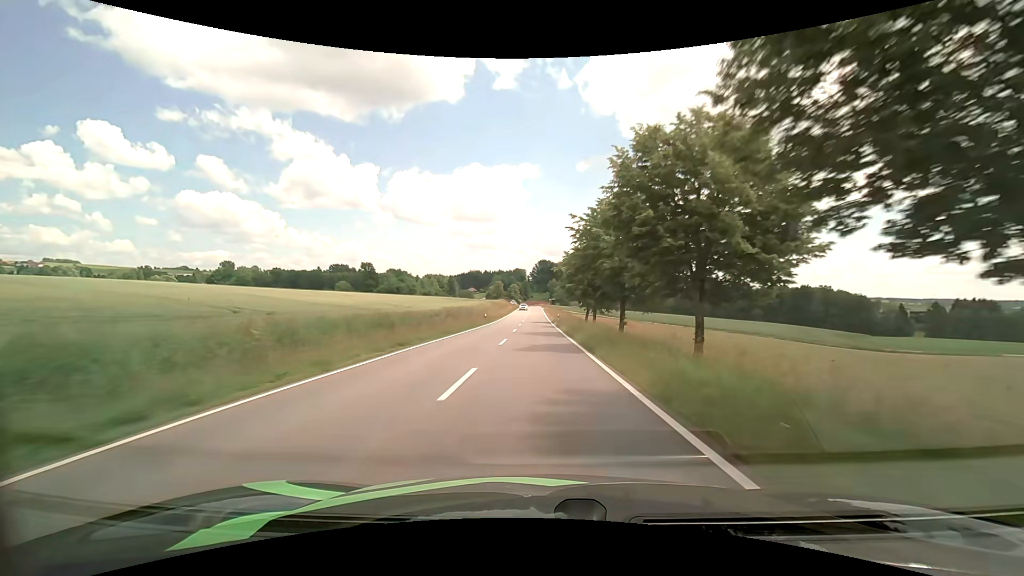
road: tertiary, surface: asphalt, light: Day
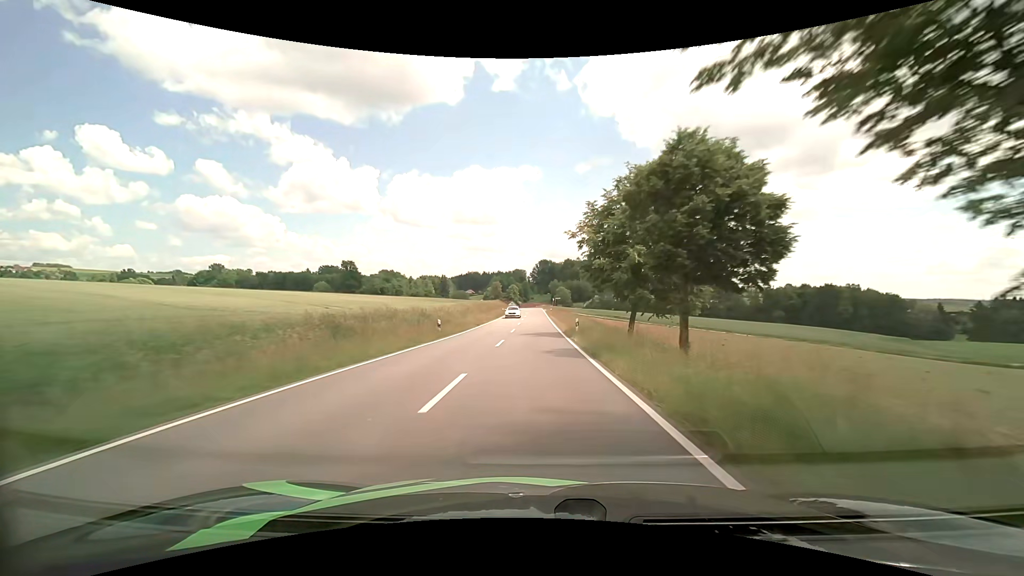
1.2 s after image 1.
(+0.1, +25.2) m; 0°
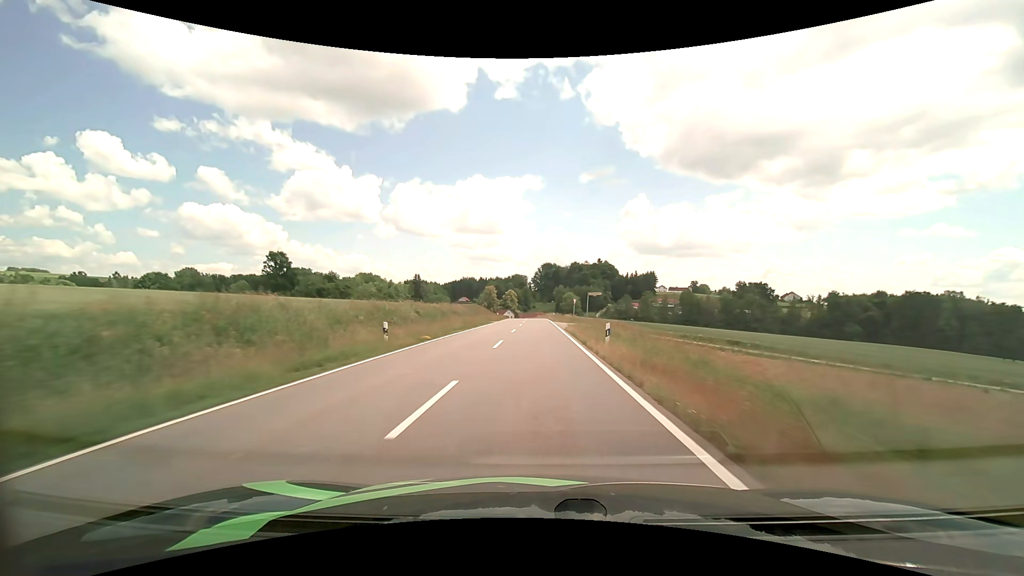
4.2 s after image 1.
(-0.4, +63.3) m; 0°
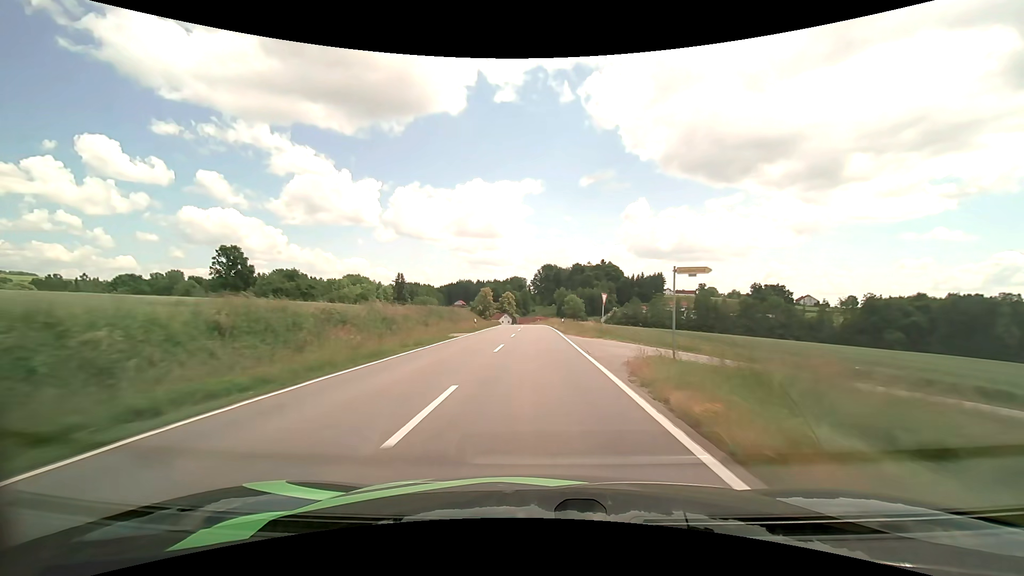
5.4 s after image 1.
(-0.1, +24.8) m; 0°
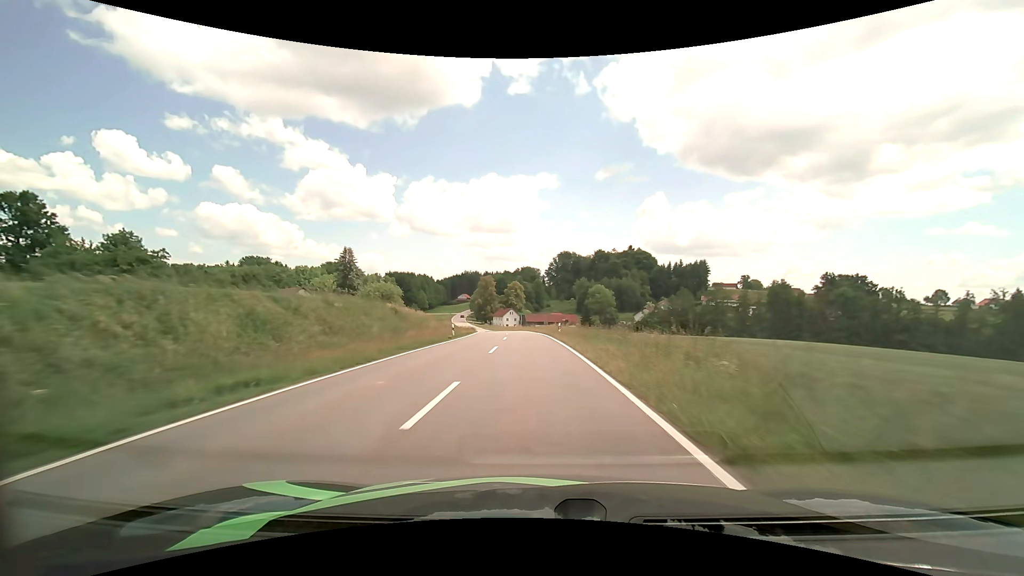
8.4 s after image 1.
(-0.2, +60.9) m; -2°
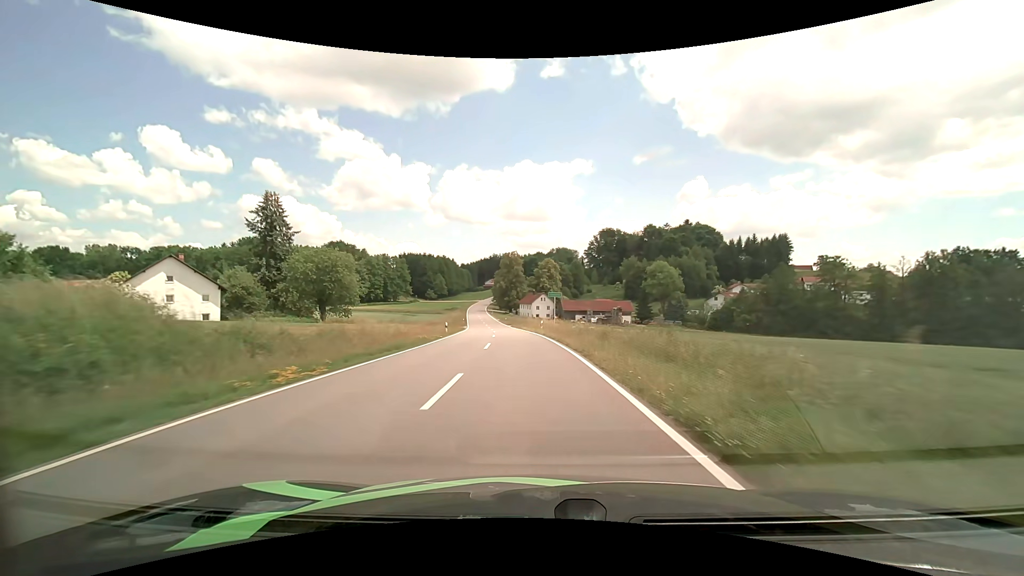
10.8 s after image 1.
(-1.4, +48.4) m; -4°
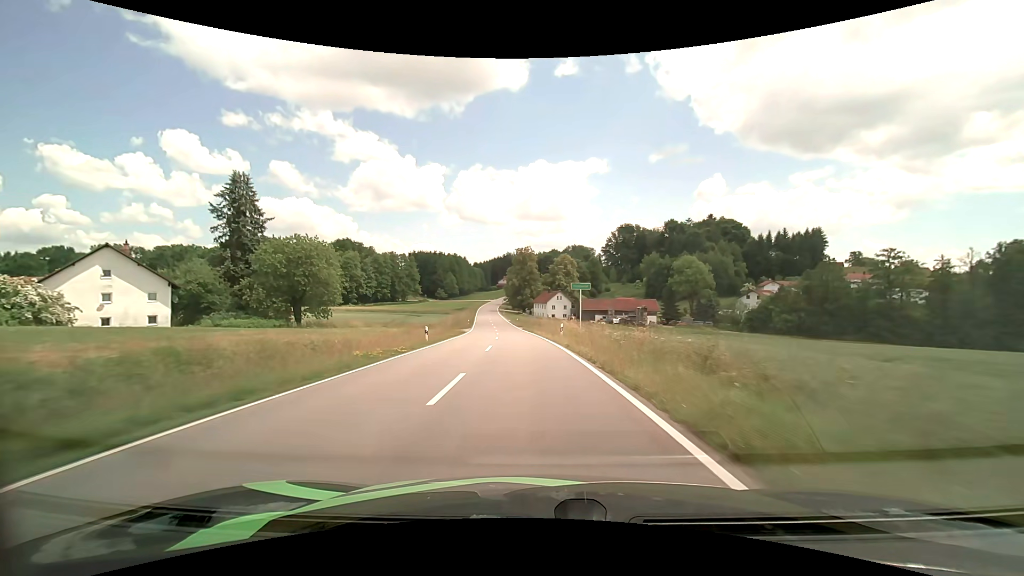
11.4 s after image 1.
(-0.2, +12.0) m; -2°
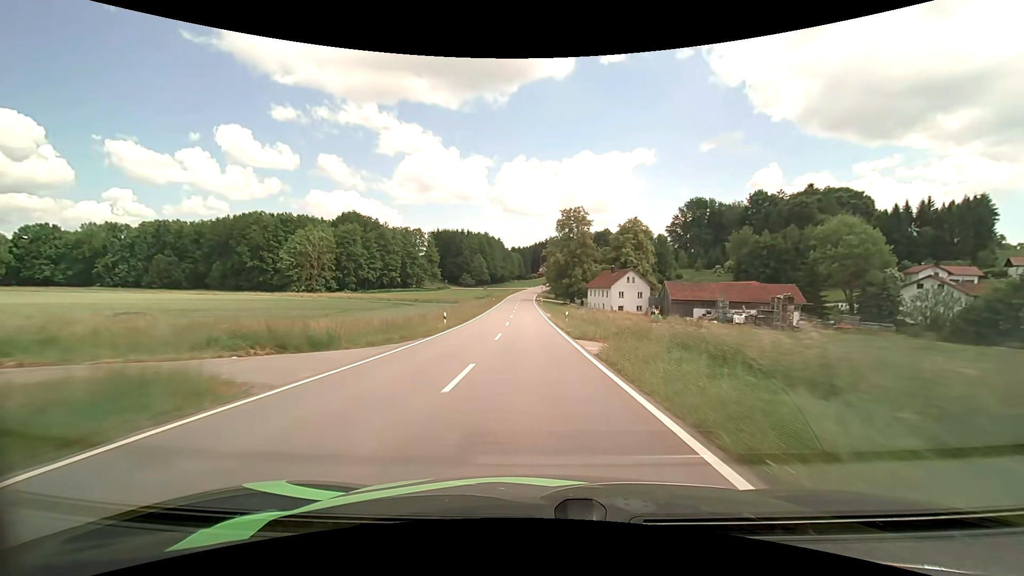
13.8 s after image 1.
(-2.4, +48.3) m; -5°
(0, +10) (0, +20) (0, +30) (-1, +40) (-1, +50) (-1, +60) (-2, +70) (-2, +80) (-2, +90) (-2, +100) m
